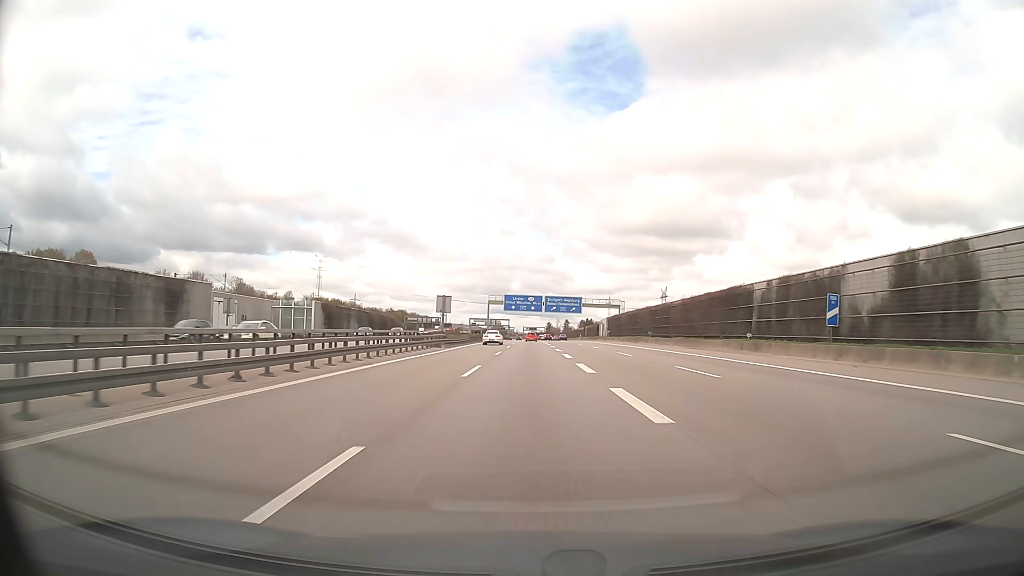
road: motorway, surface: asphalt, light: Day
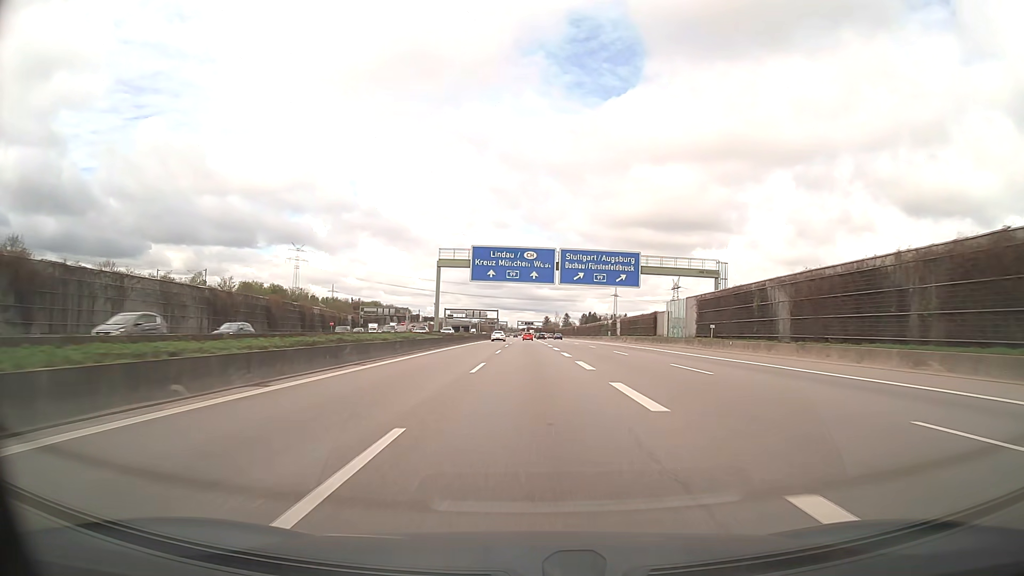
(+0.1, +71.4) m; 0°
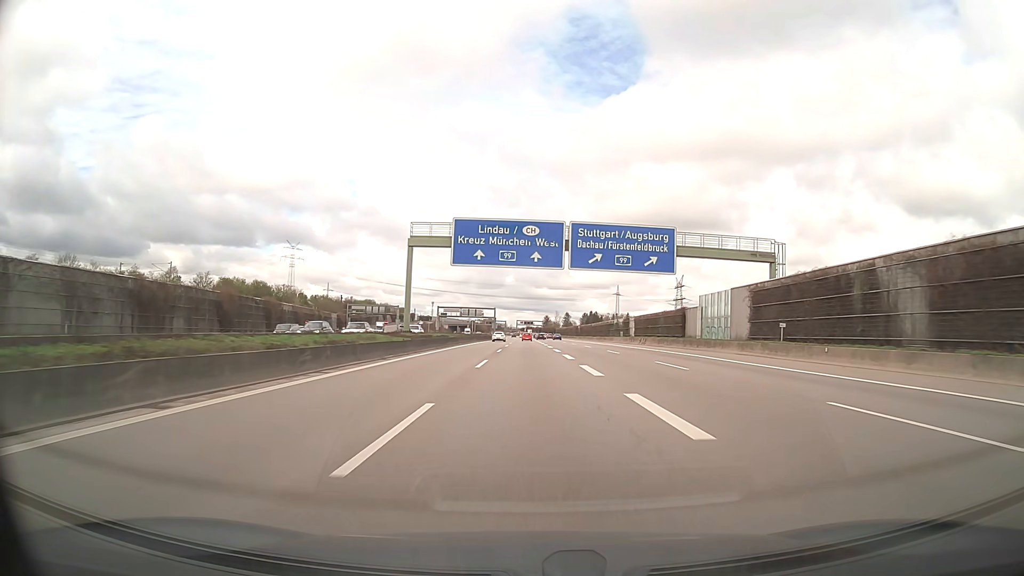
(0.0, +15.0) m; 0°
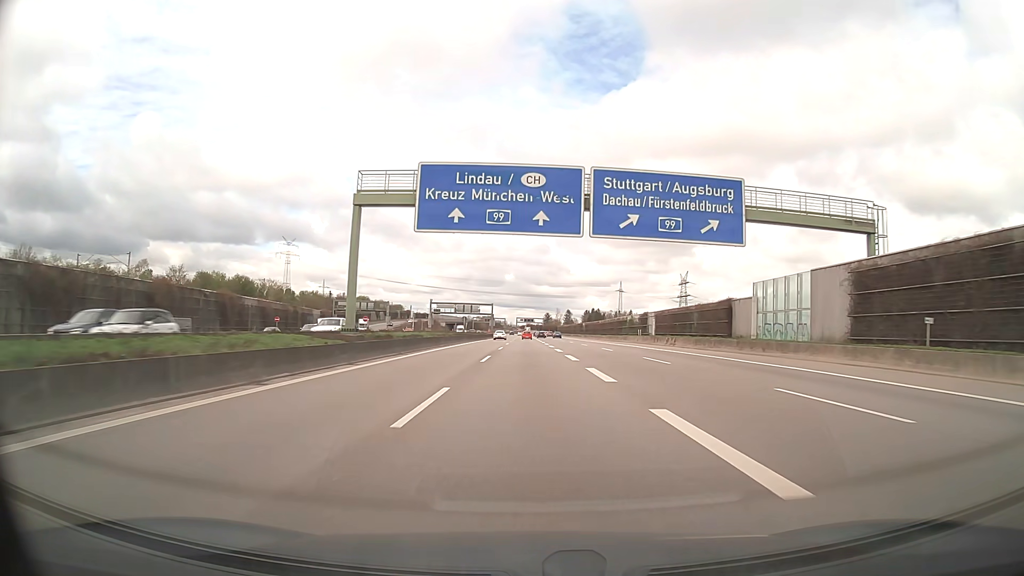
(0.0, +15.2) m; 0°
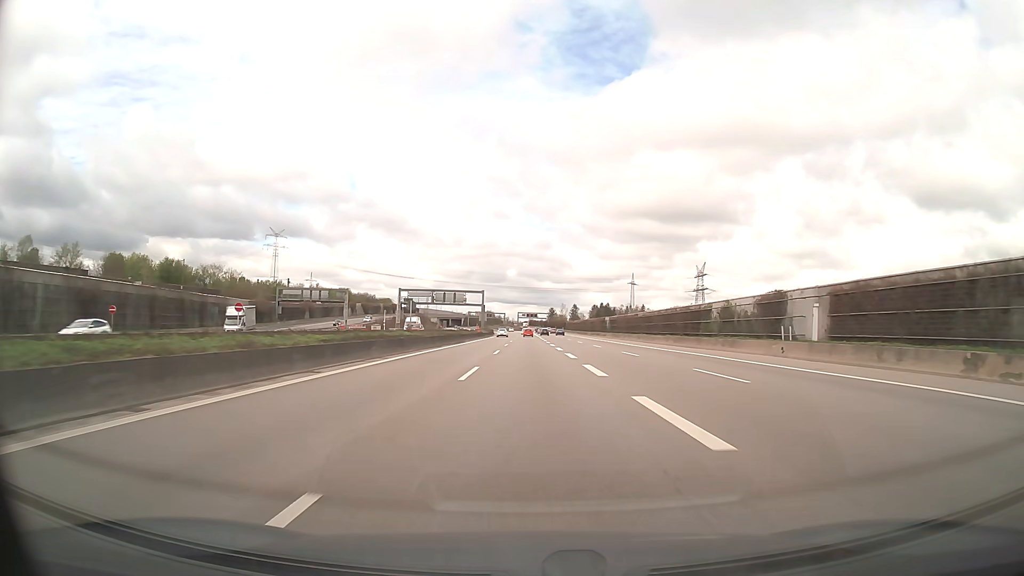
(0.0, +46.1) m; 0°
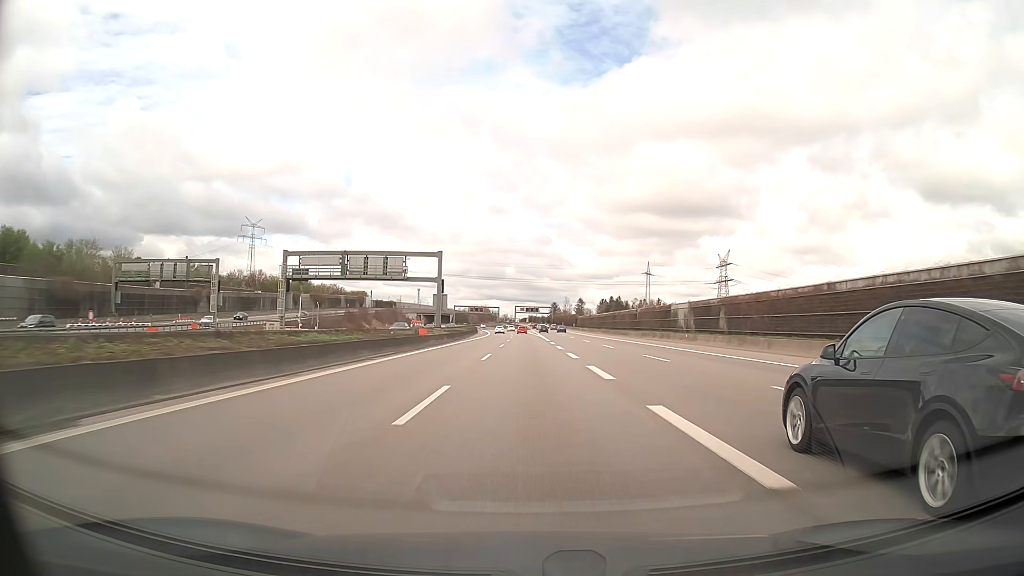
(+0.2, +62.4) m; 0°
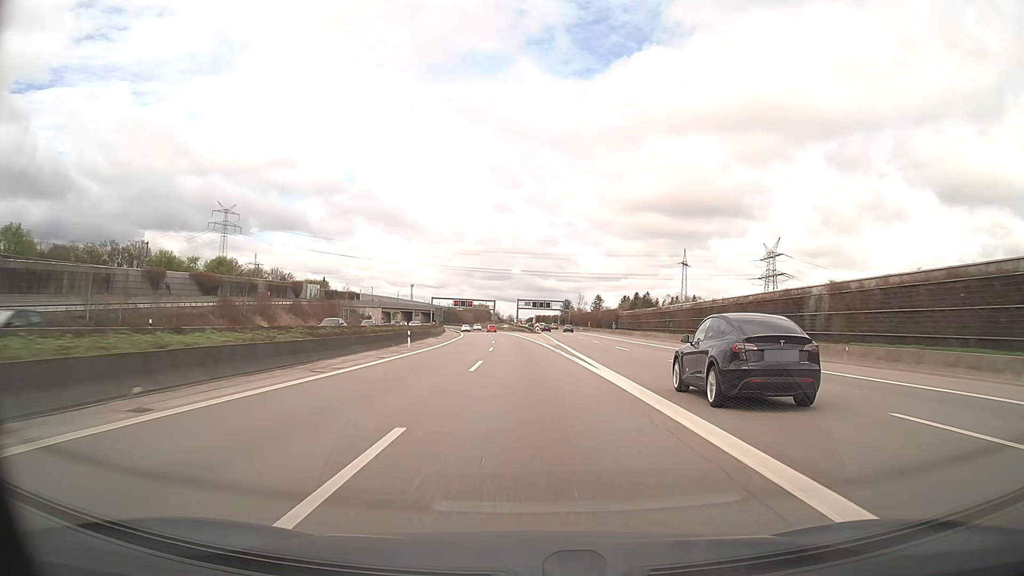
(-0.2, +78.7) m; -1°
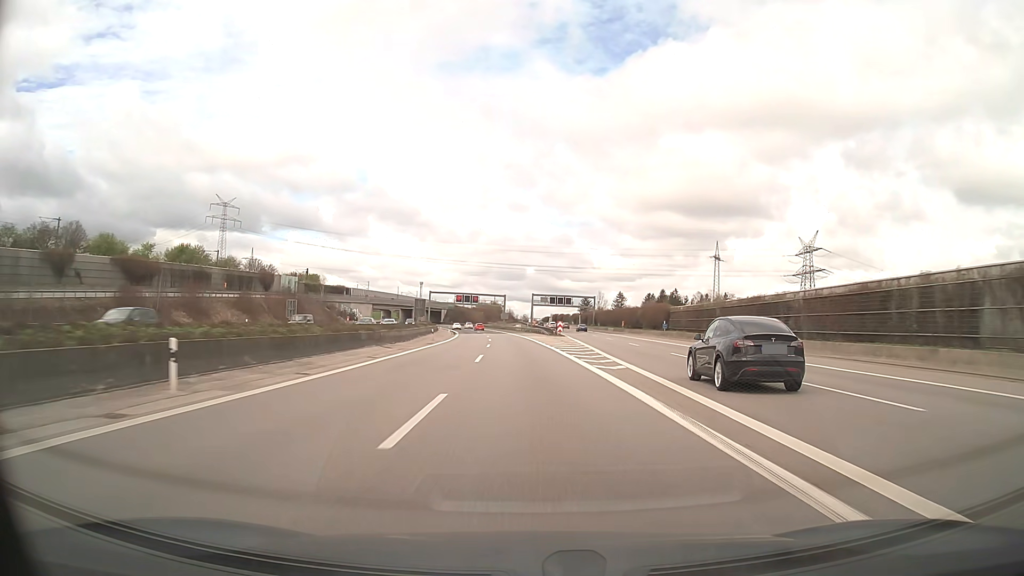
(-0.3, +31.6) m; -1°
(0, +10) (0, +20) (0, +30) (-1, +40) (-1, +50) (-1, +60) (-2, +70) (-3, +80) (-4, +90) (-4, +100) m
